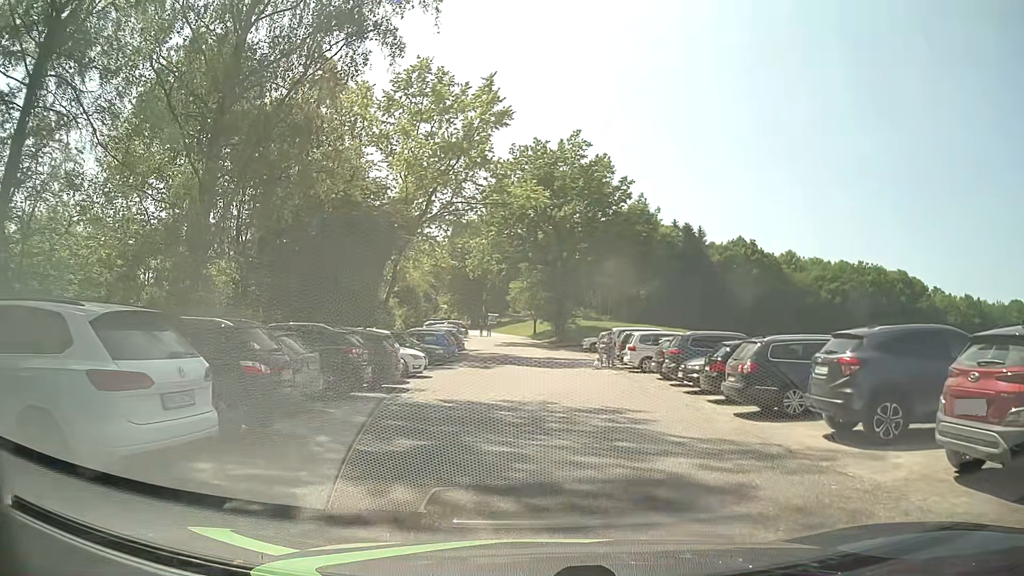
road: service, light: Day
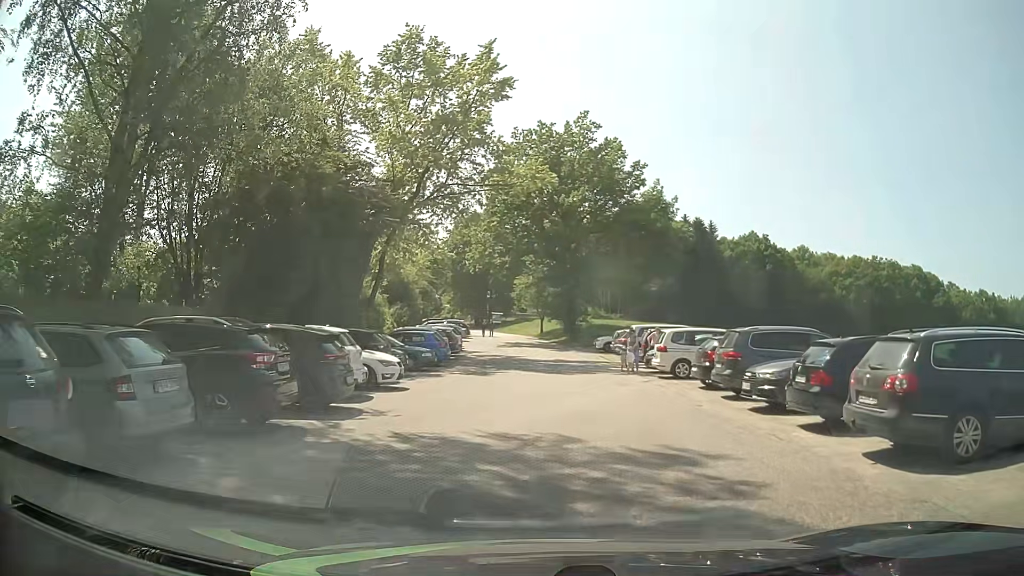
(+0.1, +5.3) m; +1°
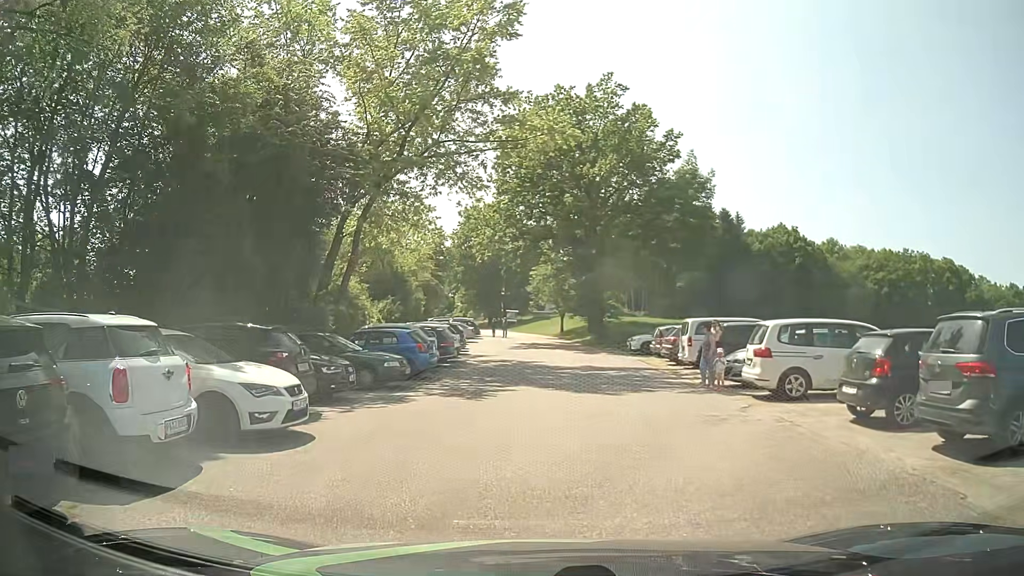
(-0.3, +8.8) m; -4°
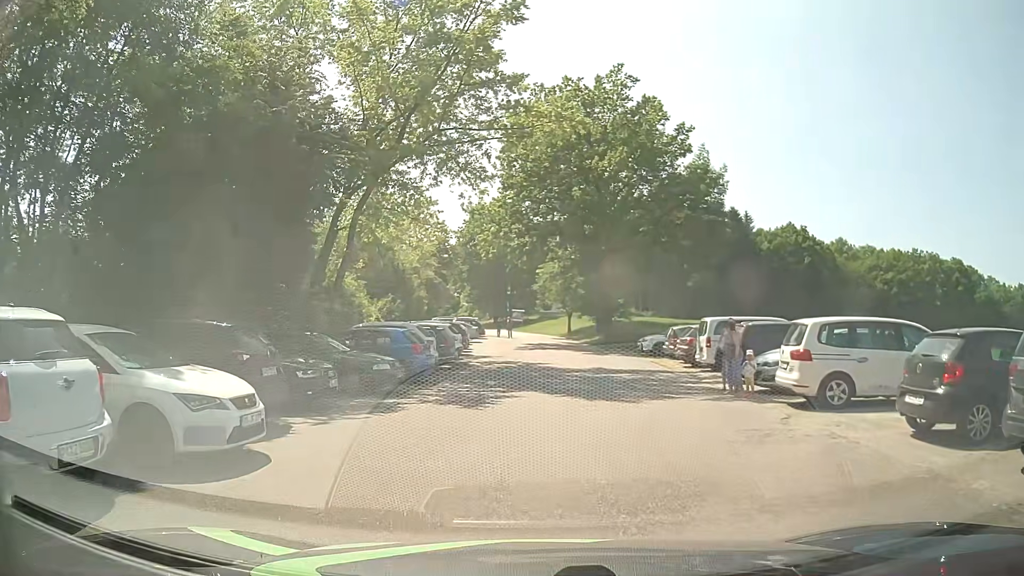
(0.0, +1.8) m; -1°
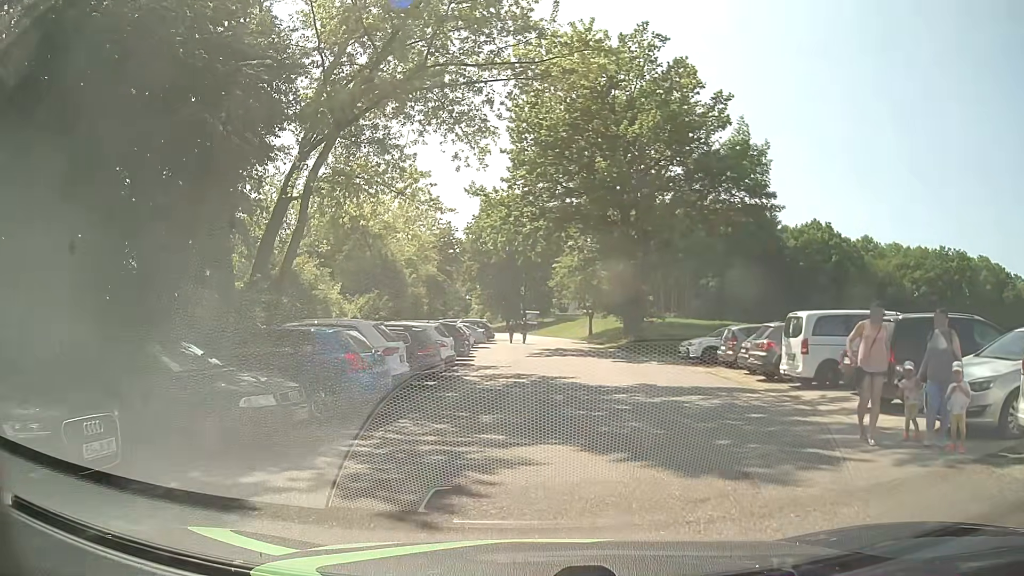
(+0.2, +7.4) m; -1°
